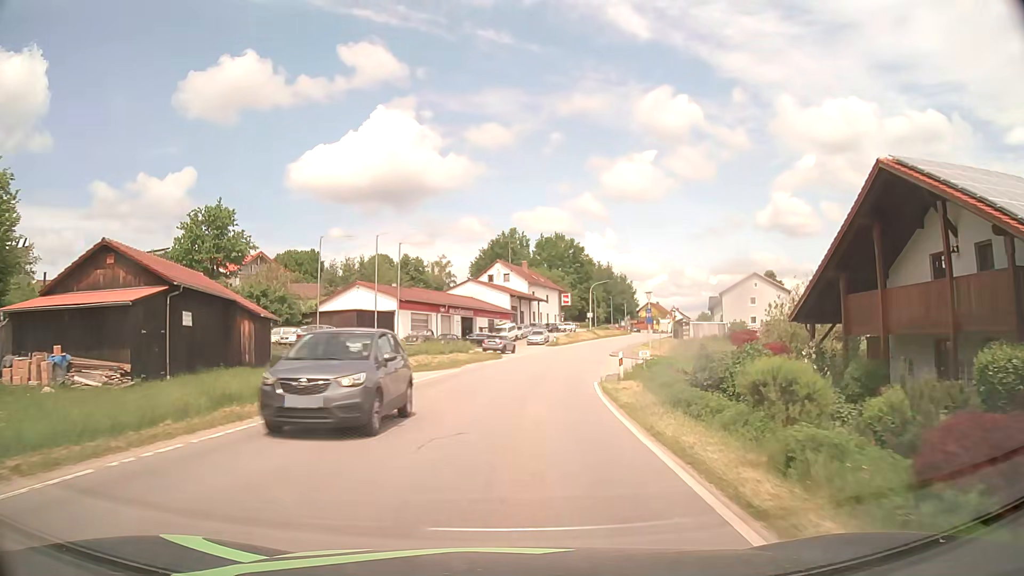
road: tertiary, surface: asphalt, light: Day
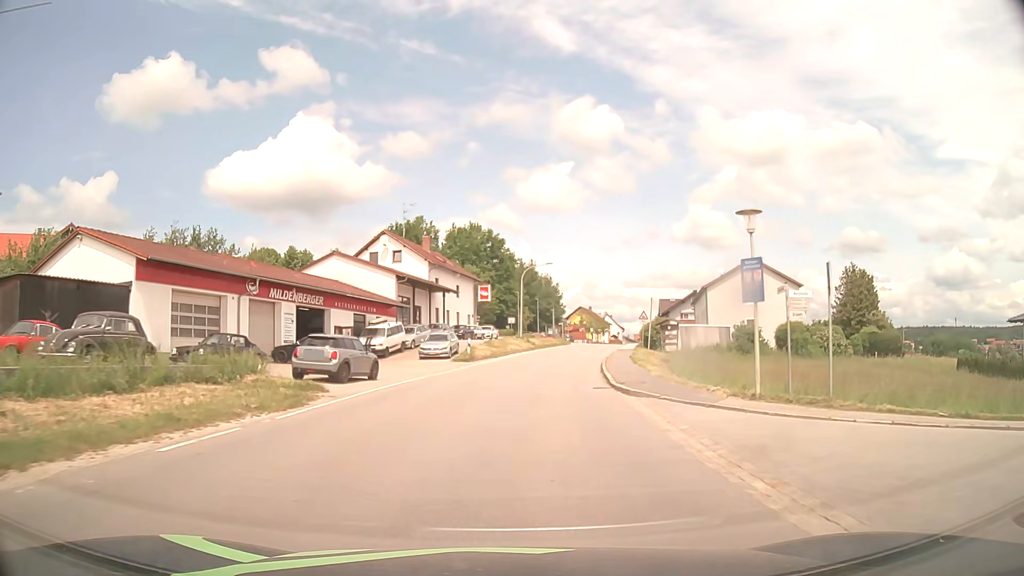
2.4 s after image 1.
(+1.9, +30.5) m; +7°
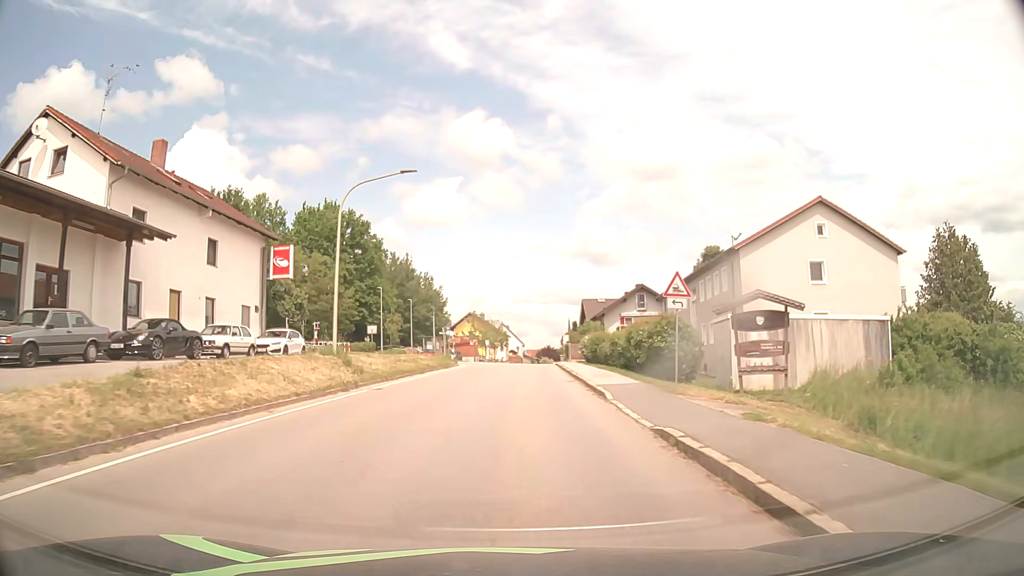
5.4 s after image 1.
(+3.4, +37.7) m; +10°
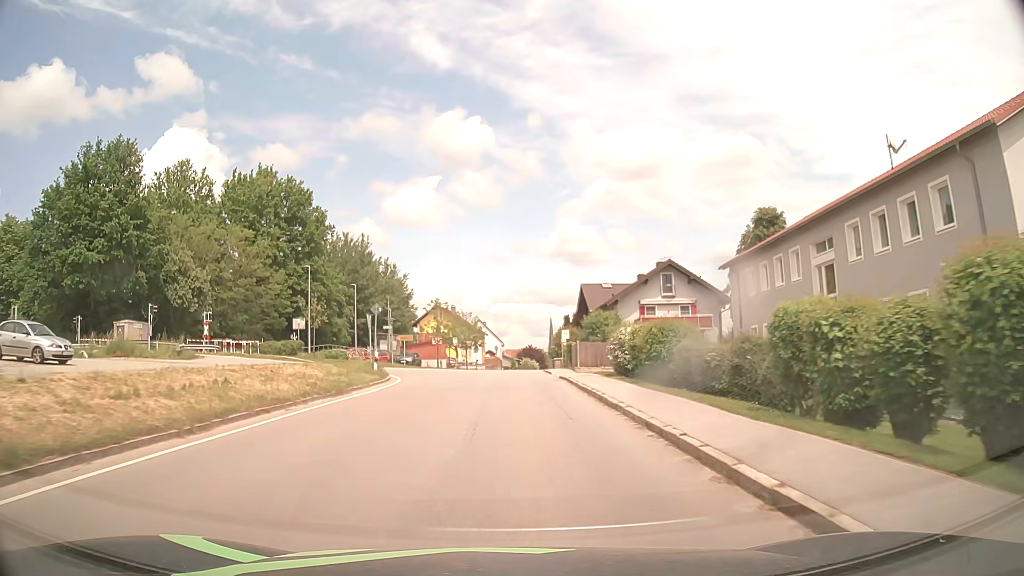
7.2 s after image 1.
(+0.5, +22.8) m; +2°
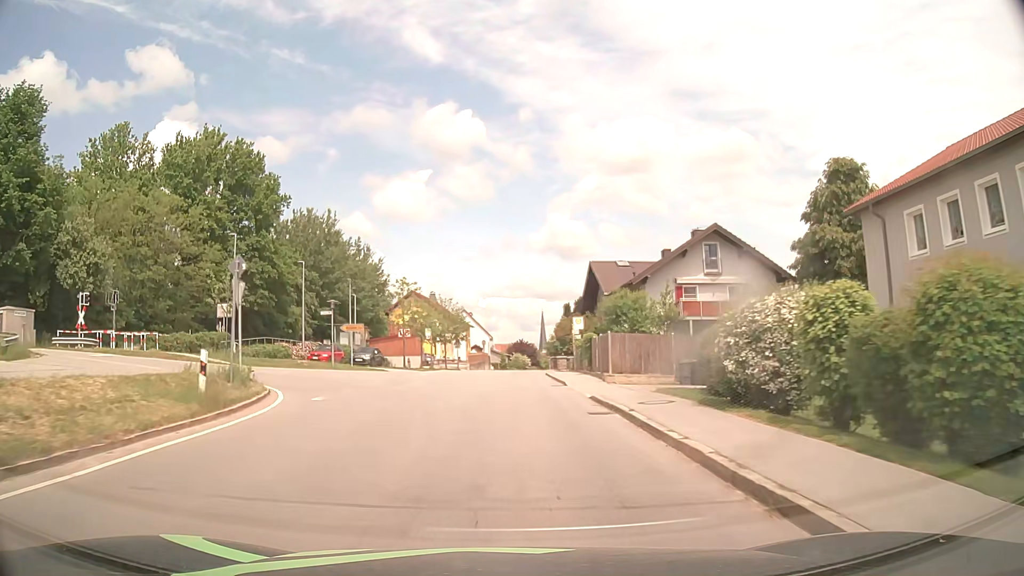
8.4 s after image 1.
(+0.1, +15.4) m; +1°
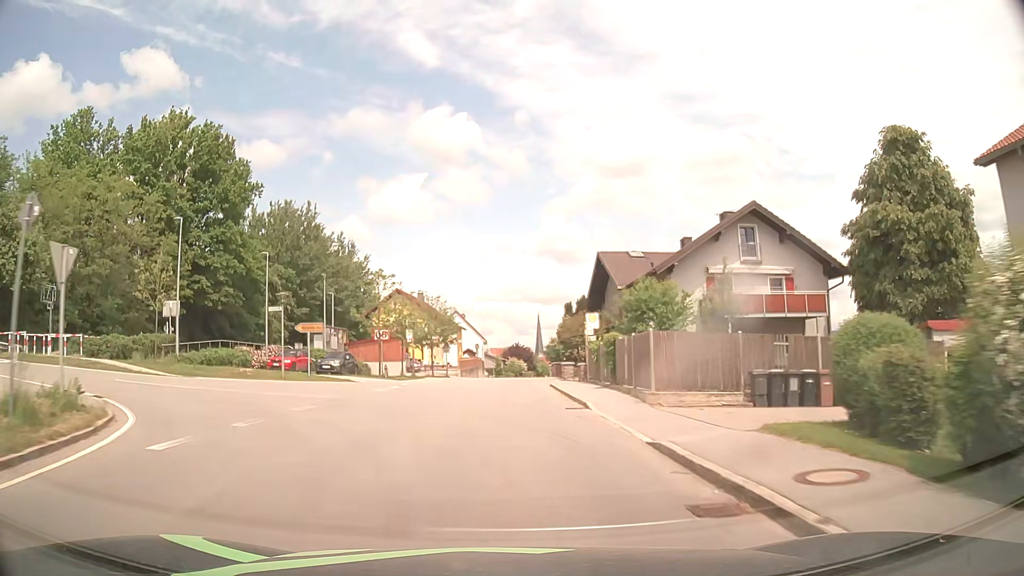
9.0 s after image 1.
(+0.1, +7.7) m; +1°
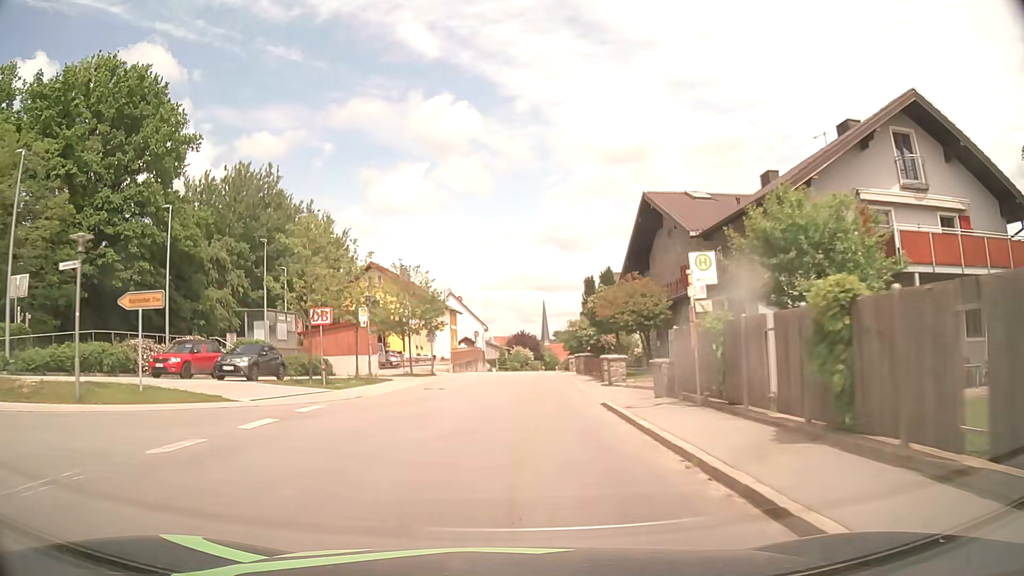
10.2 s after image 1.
(-0.1, +15.6) m; -1°
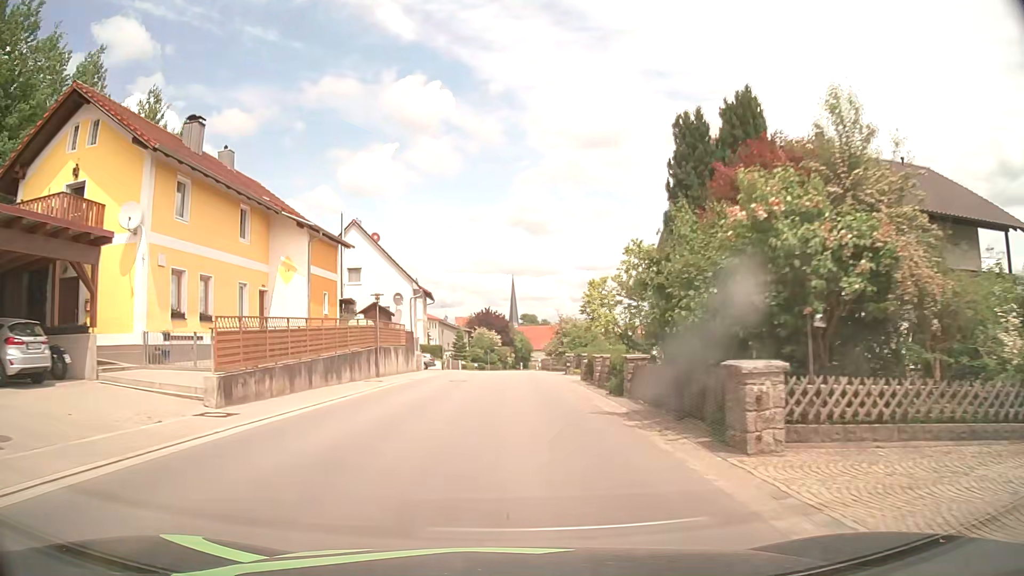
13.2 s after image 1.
(+1.2, +39.5) m; +3°
(0, +10) (0, +20) (0, +30) (0, +40) (0, +50) (+1, +60) (+1, +70) (+1, +80) (+1, +90) (+2, +100) m
